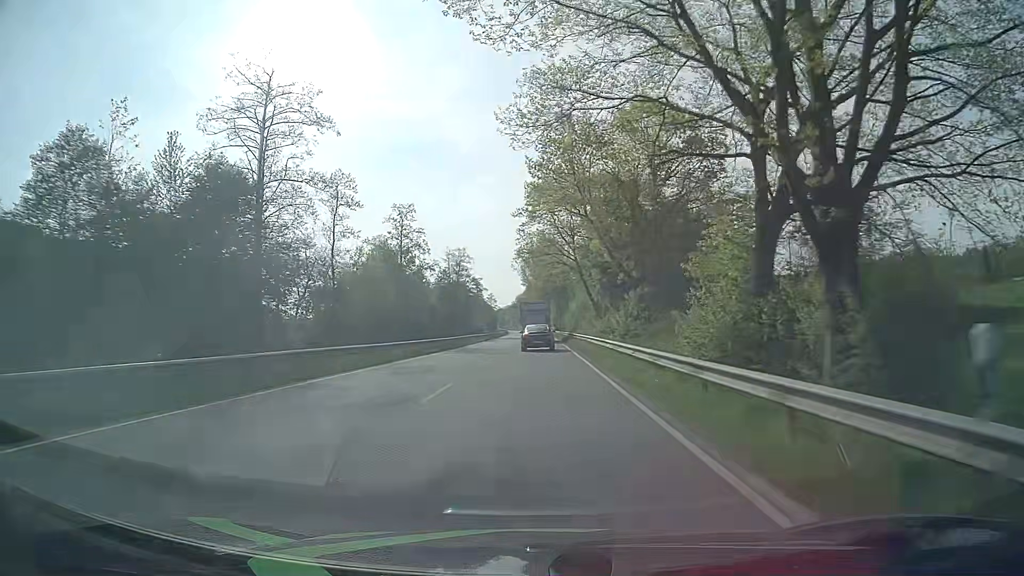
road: primary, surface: asphalt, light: Day
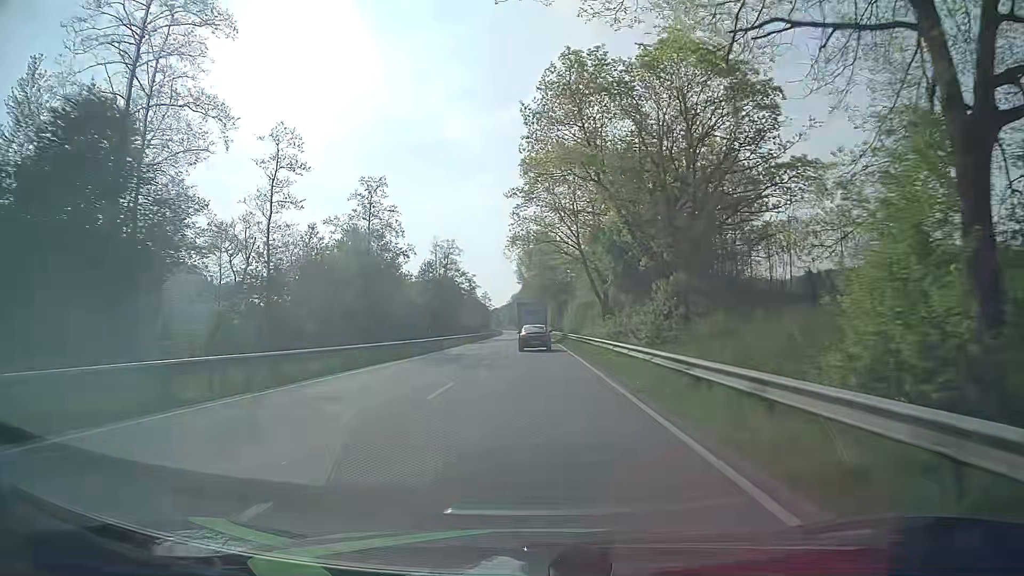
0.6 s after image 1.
(0.0, +11.3) m; 0°
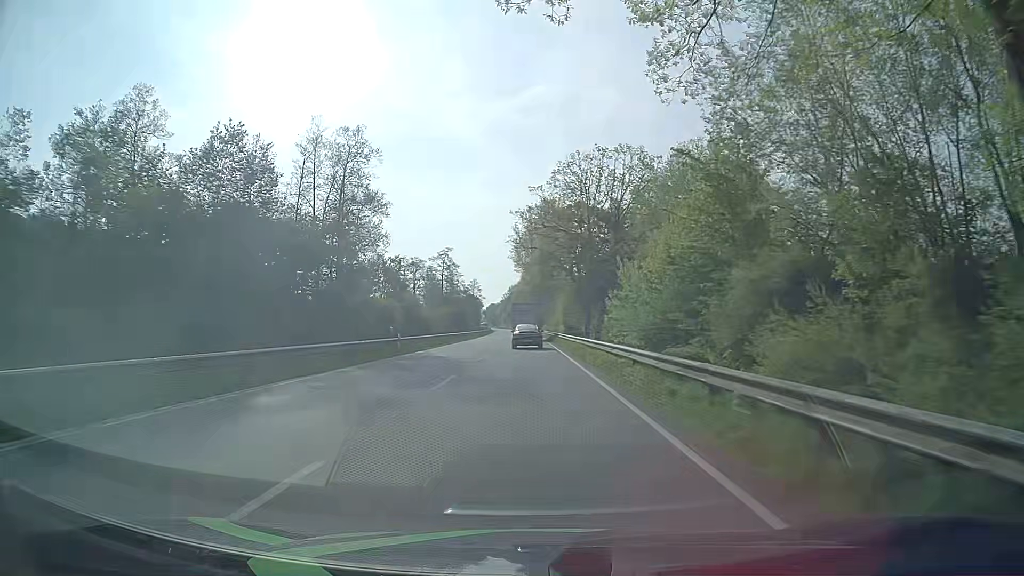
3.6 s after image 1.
(+0.3, +58.3) m; 0°
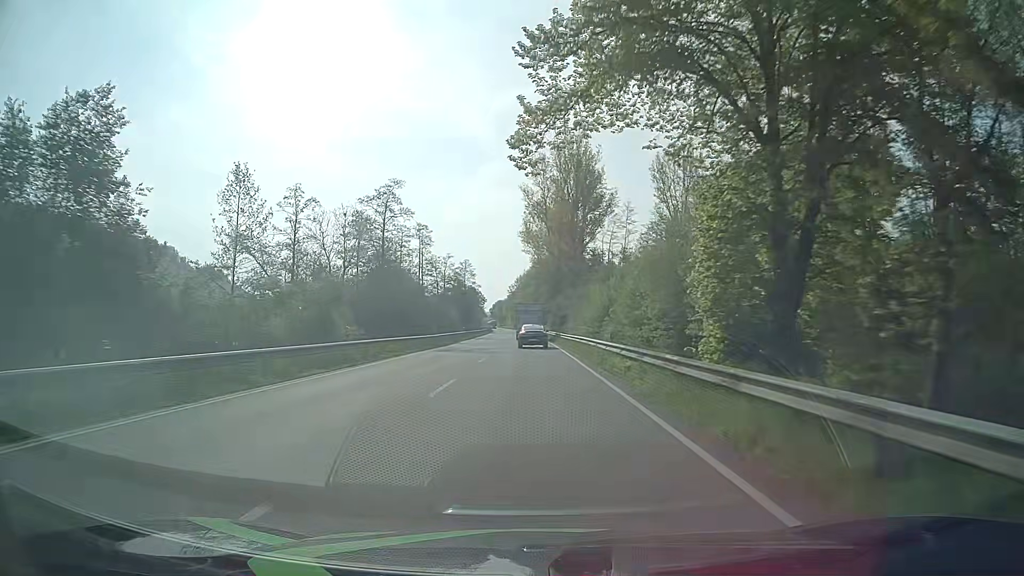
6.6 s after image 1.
(-0.3, +61.5) m; -1°
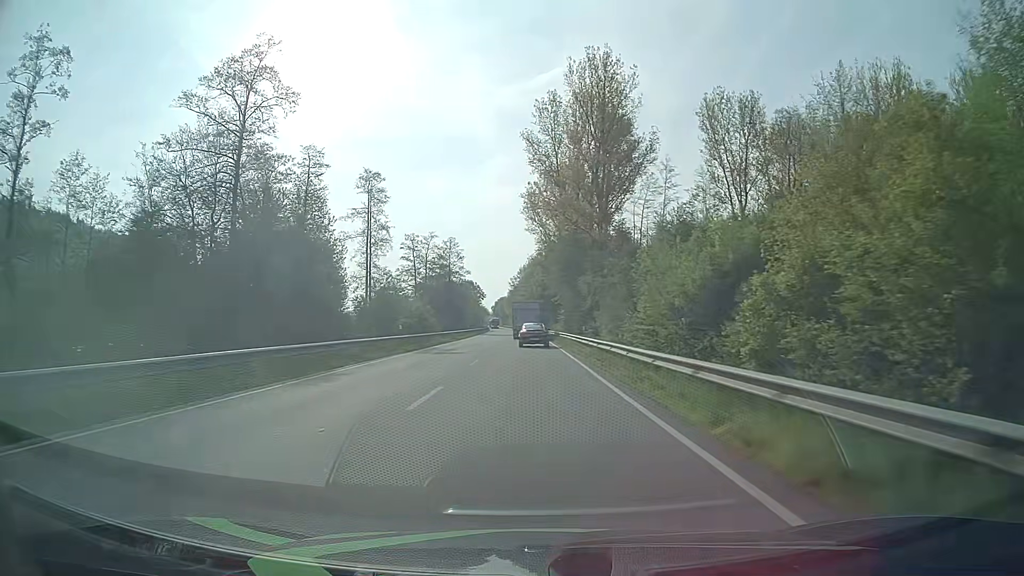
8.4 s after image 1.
(0.0, +38.0) m; 0°
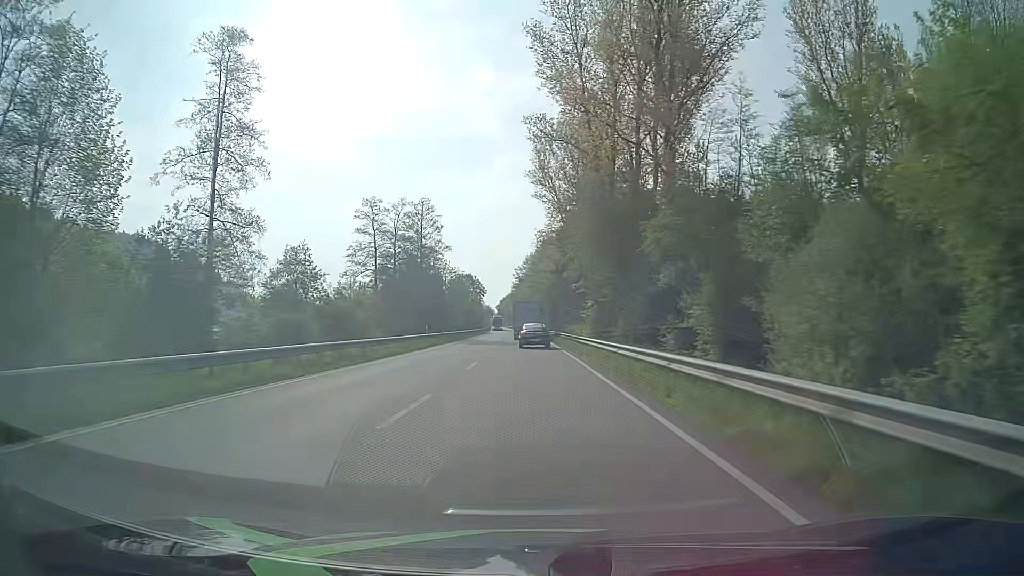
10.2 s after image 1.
(-0.3, +37.9) m; -1°
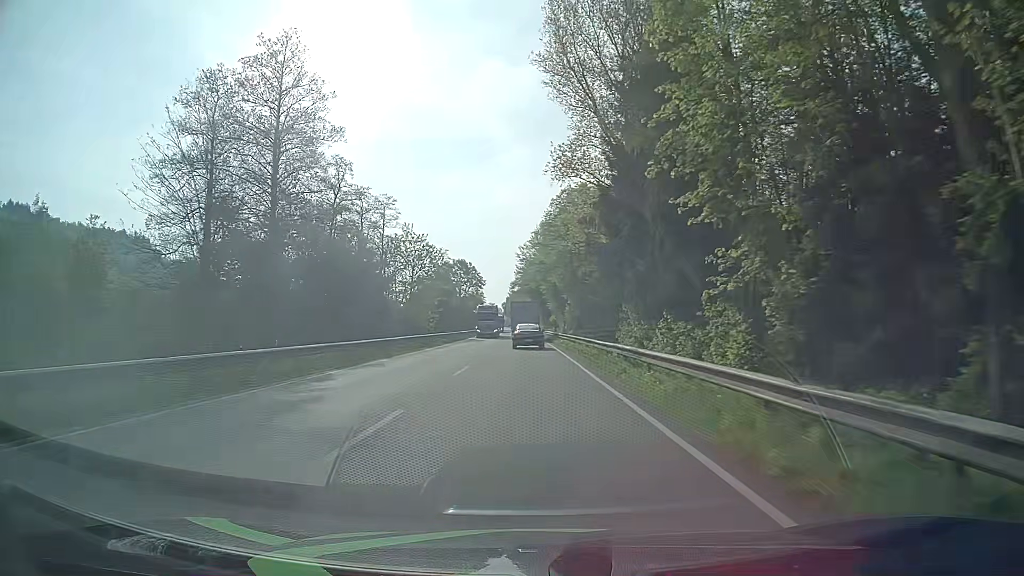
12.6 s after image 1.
(-0.4, +50.0) m; -1°
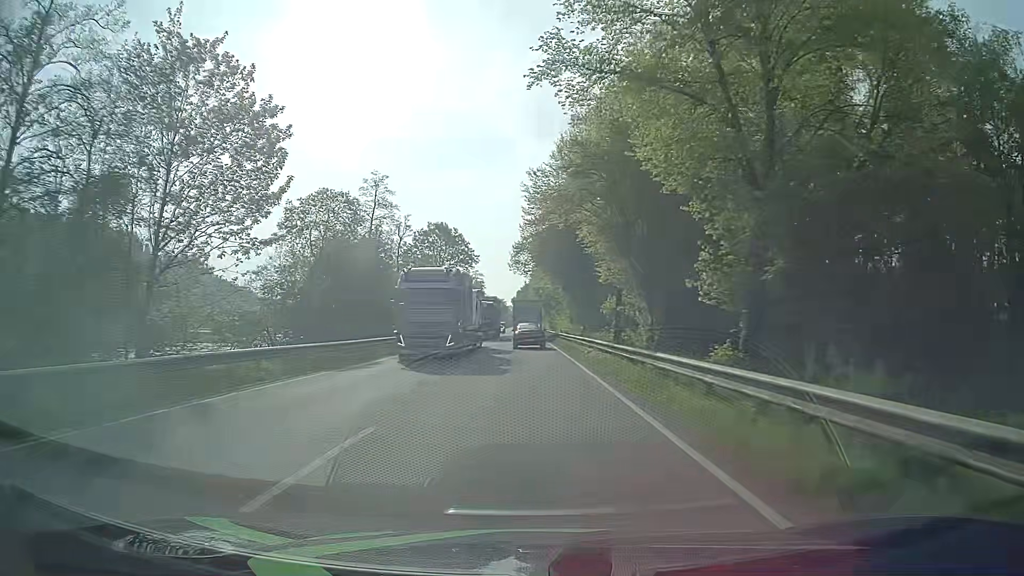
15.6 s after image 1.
(-0.8, +61.7) m; -2°
(0, +10) (0, +20) (0, +30) (0, +40) (0, +50) (0, +60) (0, +70) (0, +80) (-1, +90) (-1, +100) m
